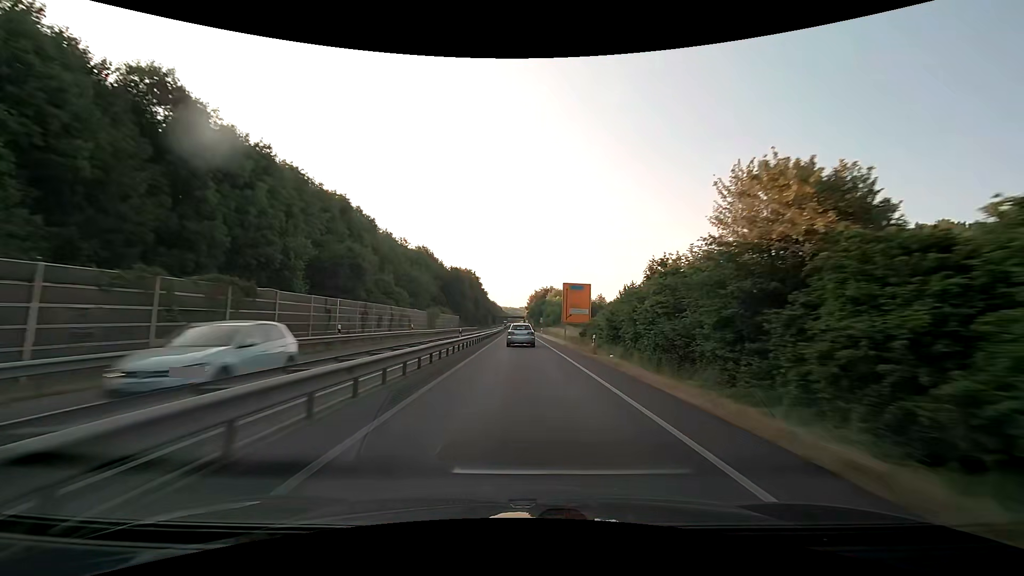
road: trunk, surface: asphalt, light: Day
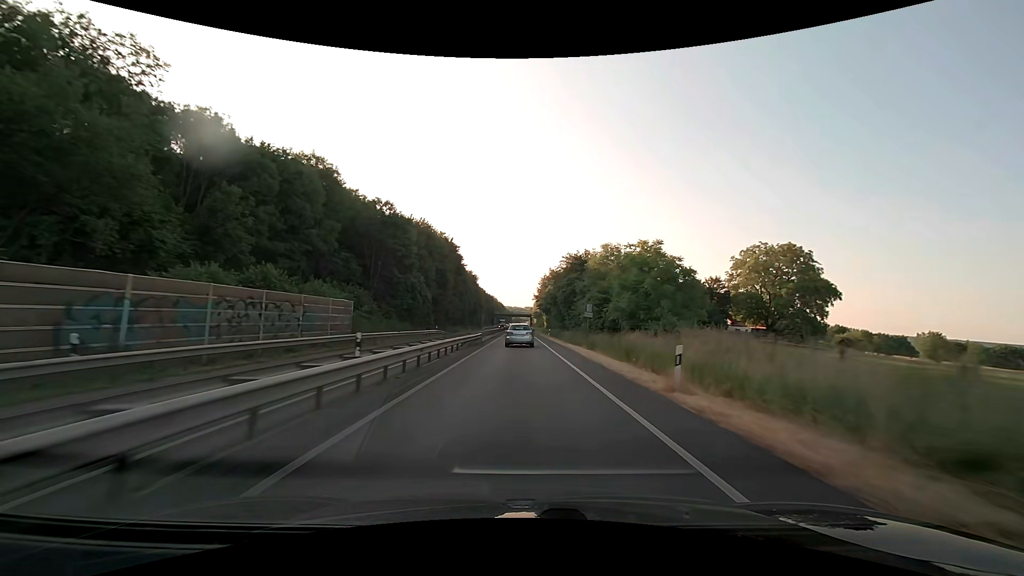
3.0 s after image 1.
(-0.5, +65.5) m; -1°
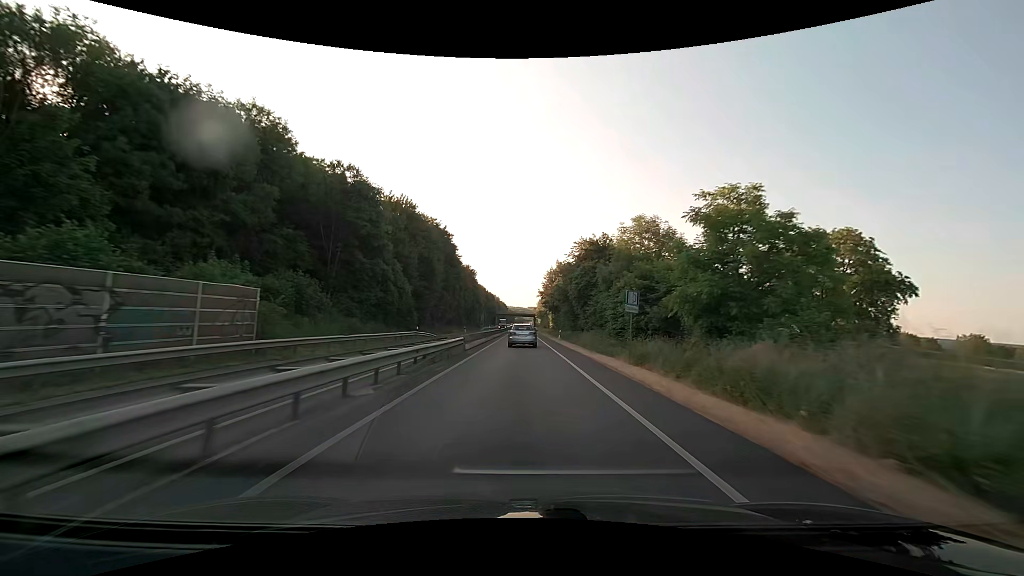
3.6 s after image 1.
(0.0, +12.9) m; 0°
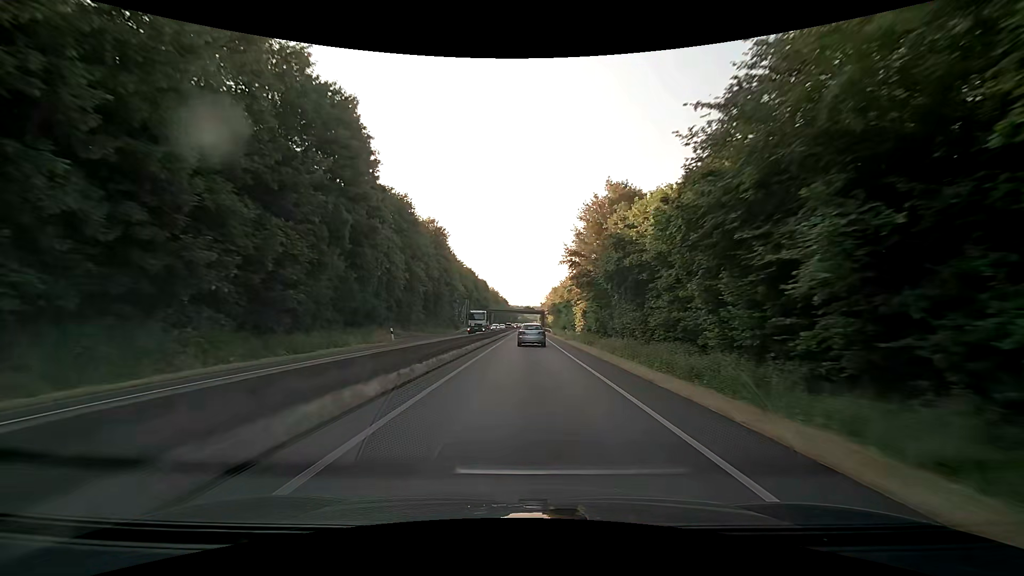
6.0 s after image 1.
(-0.2, +51.3) m; 0°
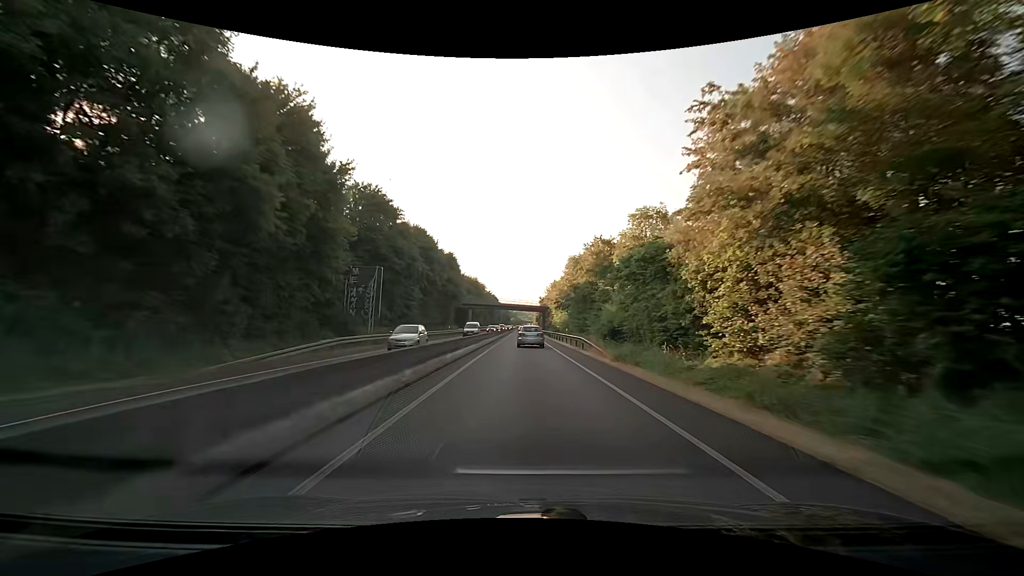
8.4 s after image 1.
(0.0, +50.7) m; +1°
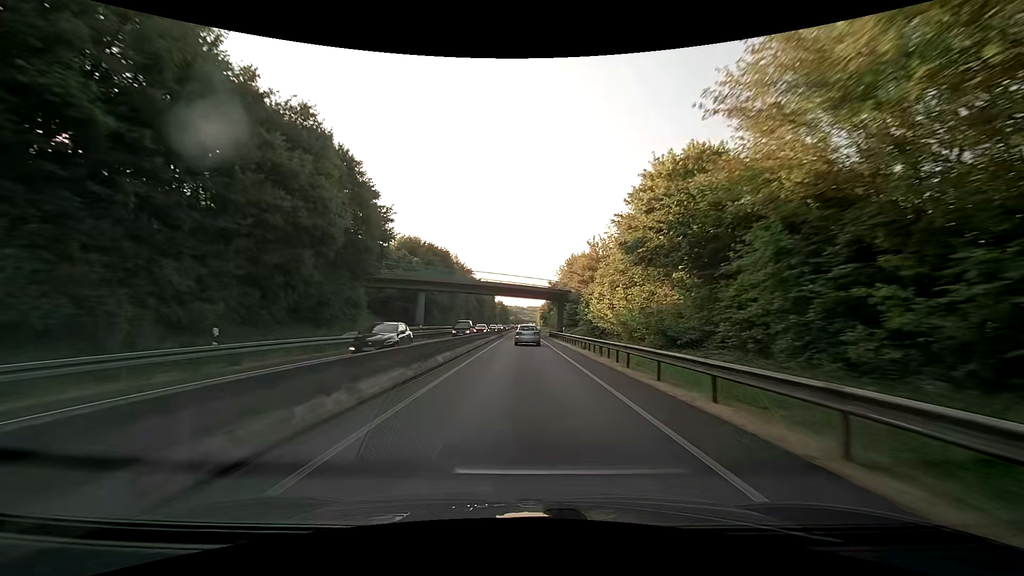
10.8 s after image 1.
(-0.4, +50.9) m; 0°
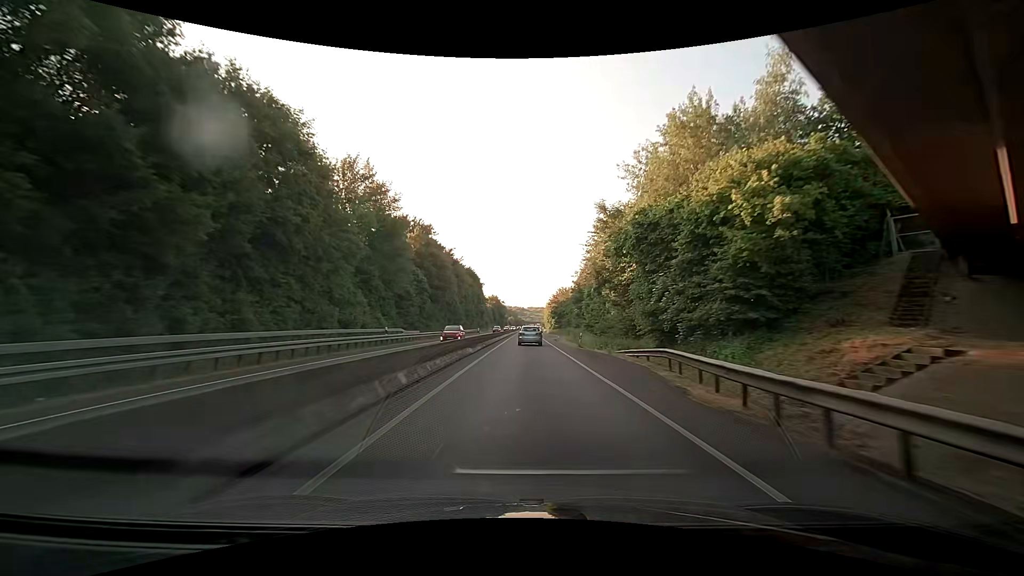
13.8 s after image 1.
(-0.6, +65.2) m; 0°
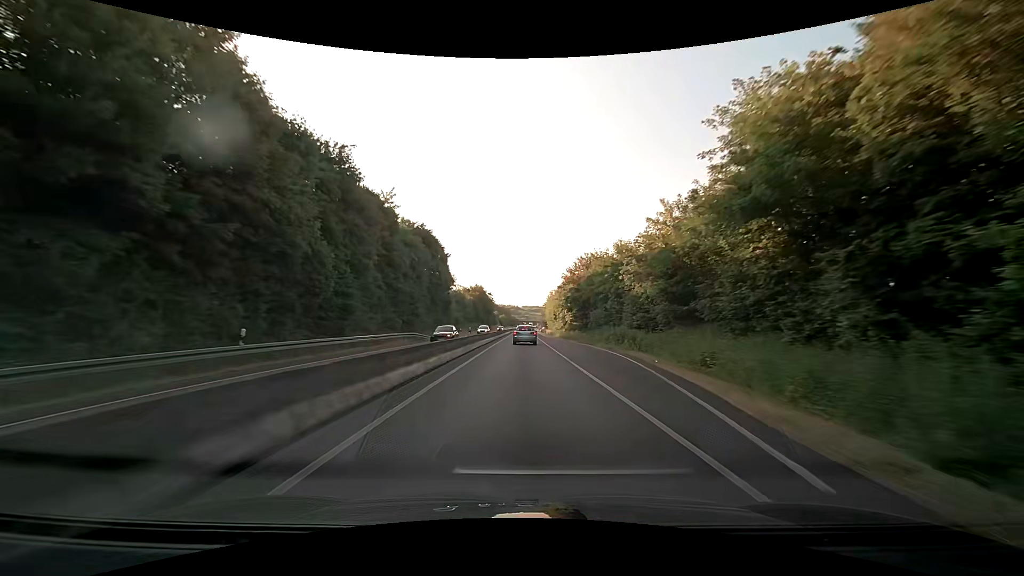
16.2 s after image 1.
(+0.3, +54.1) m; 0°
(0, +10) (0, +20) (0, +30) (0, +40) (0, +50) (0, +60) (0, +70) (0, +80) (0, +90) (0, +100) m
